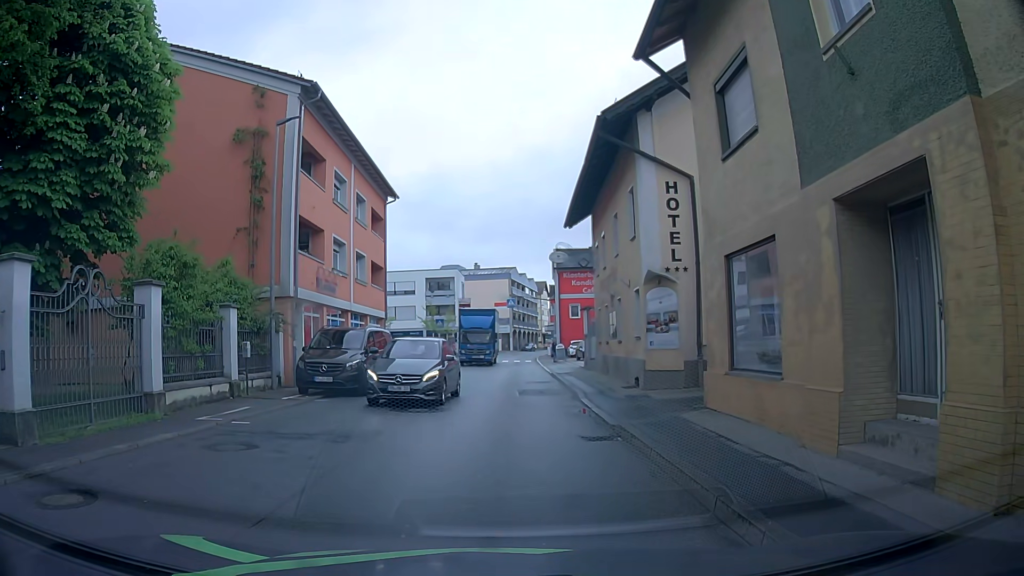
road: secondary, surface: asphalt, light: Day
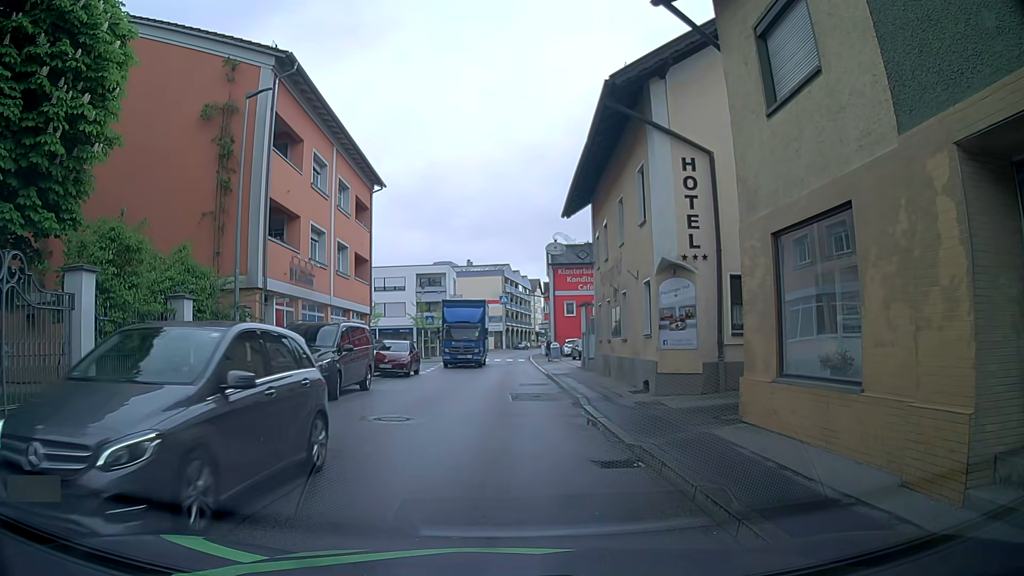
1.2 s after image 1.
(0.0, +2.2) m; -1°
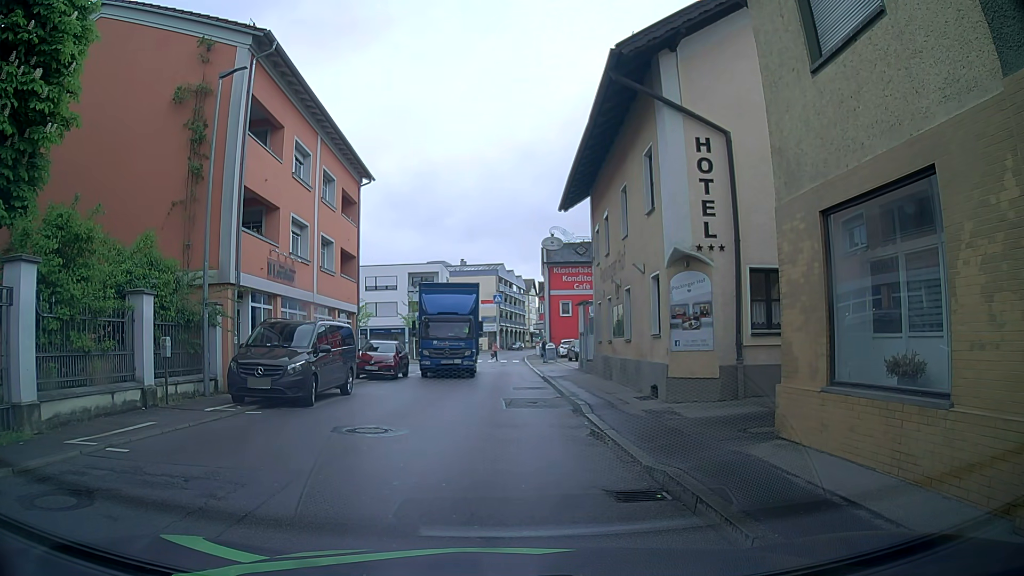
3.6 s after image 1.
(+0.1, +1.6) m; +3°
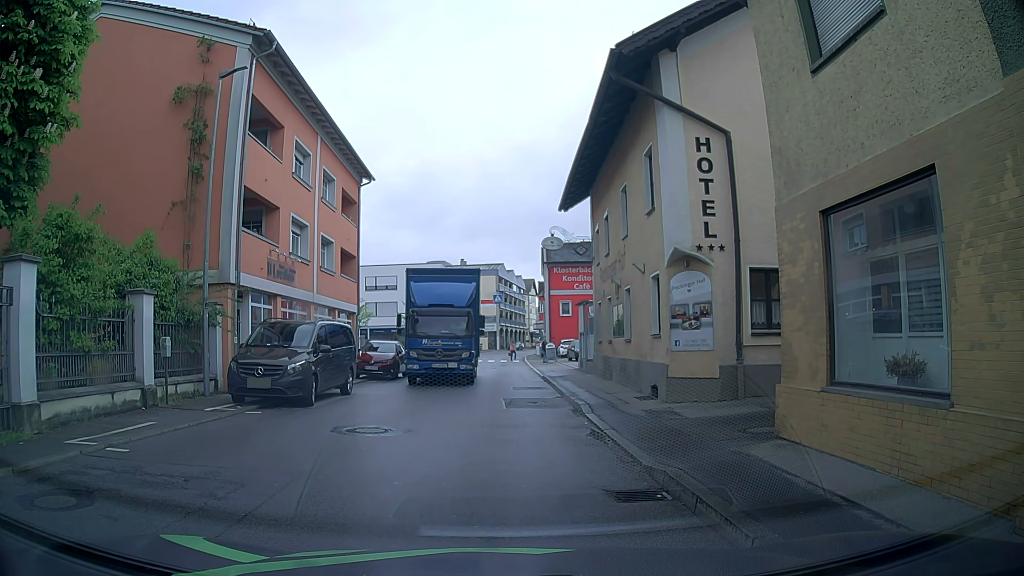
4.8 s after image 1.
(0.0, 0.0) m; 0°
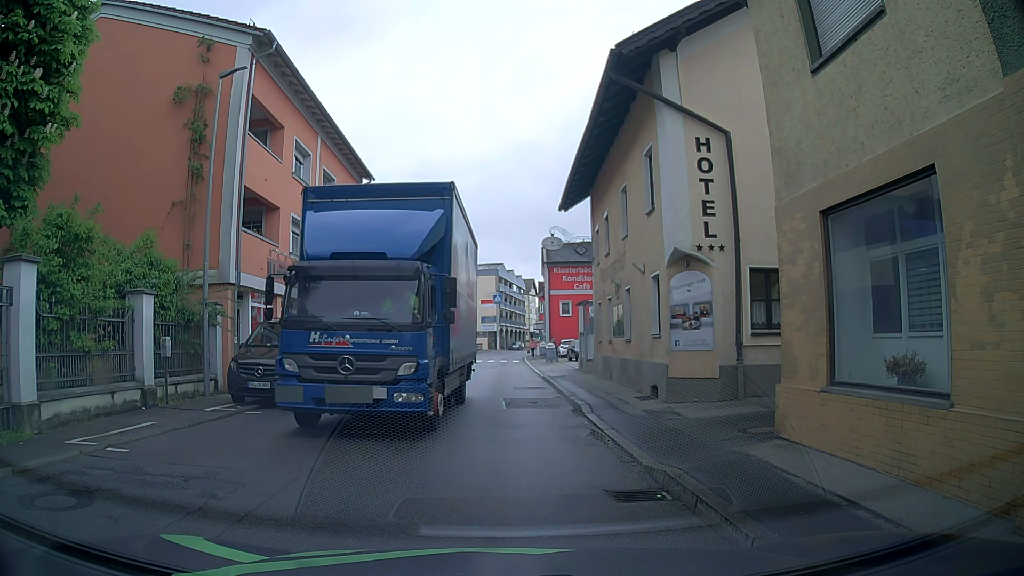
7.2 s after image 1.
(0.0, 0.0) m; 0°
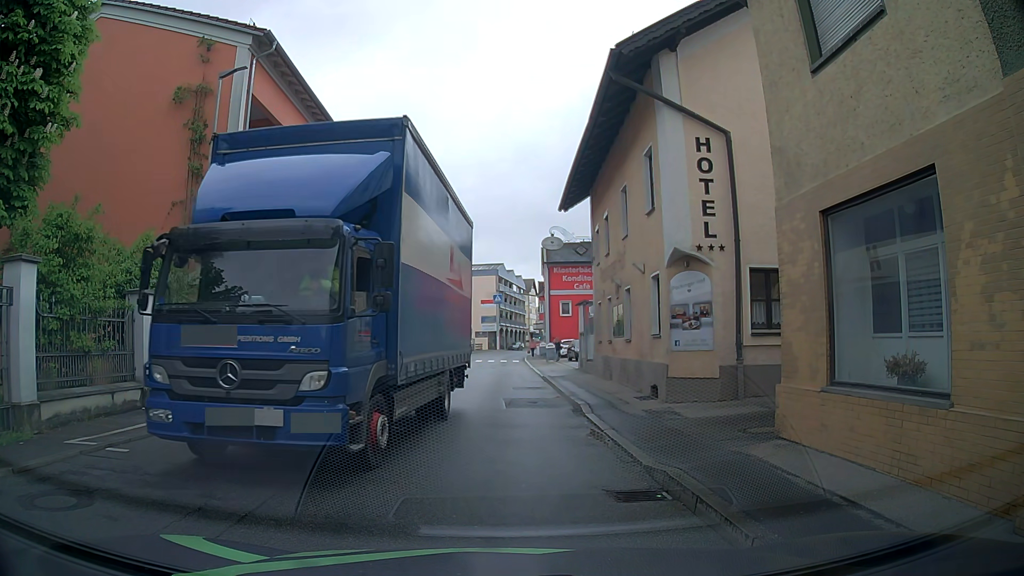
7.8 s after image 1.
(0.0, 0.0) m; 0°
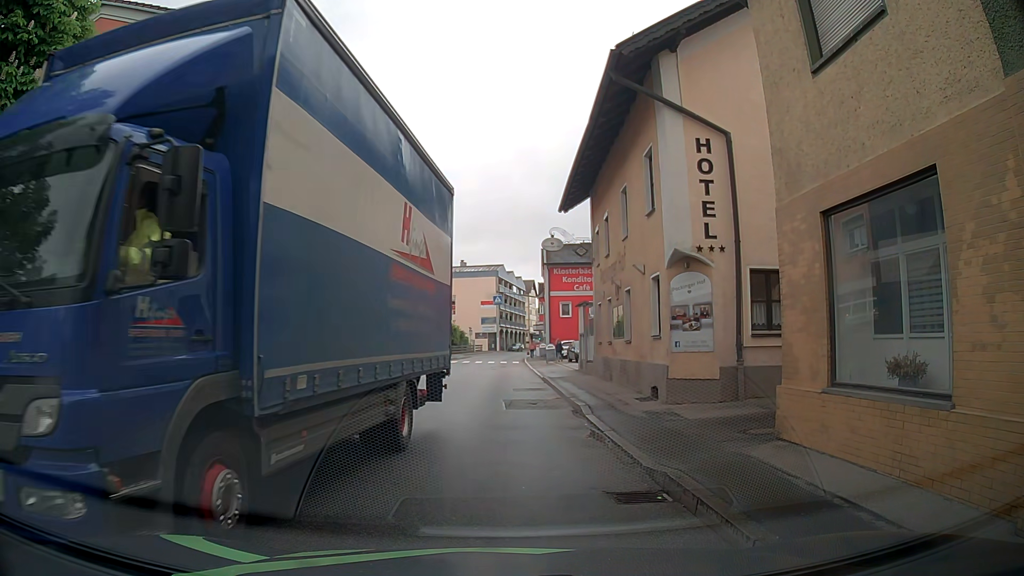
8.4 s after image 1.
(0.0, 0.0) m; 0°
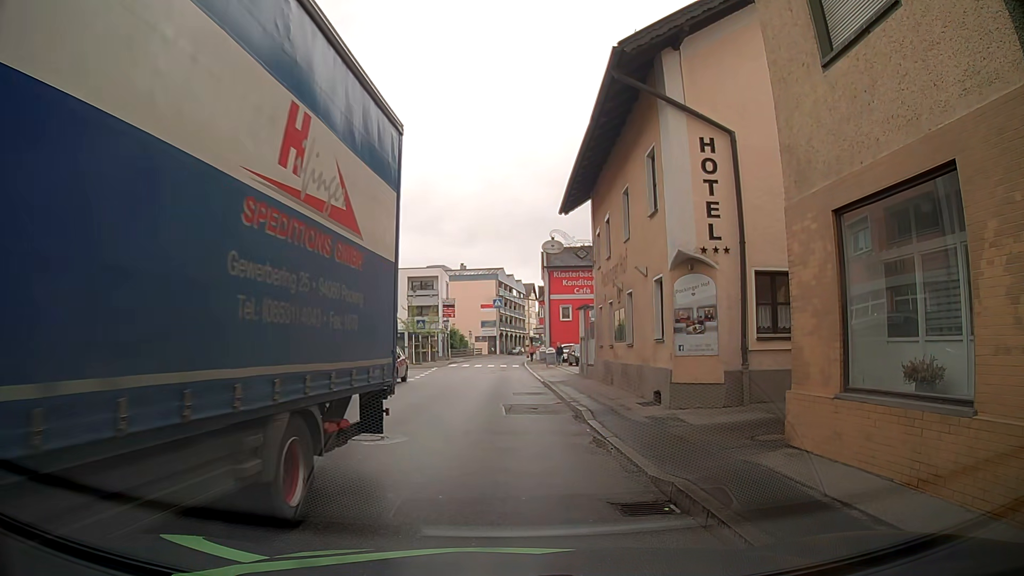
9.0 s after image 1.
(0.0, +0.3) m; 0°
